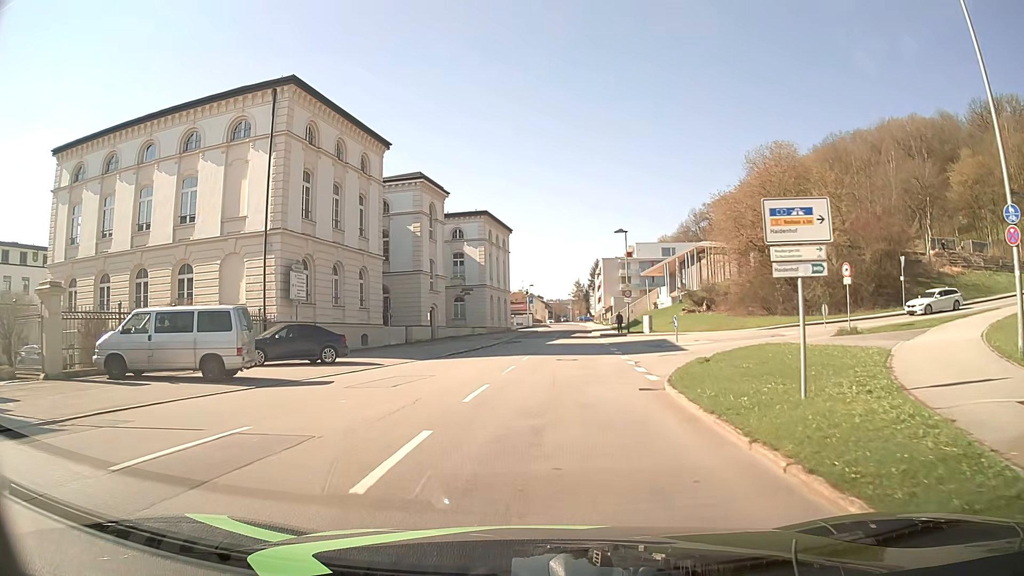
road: tertiary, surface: asphalt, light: Day
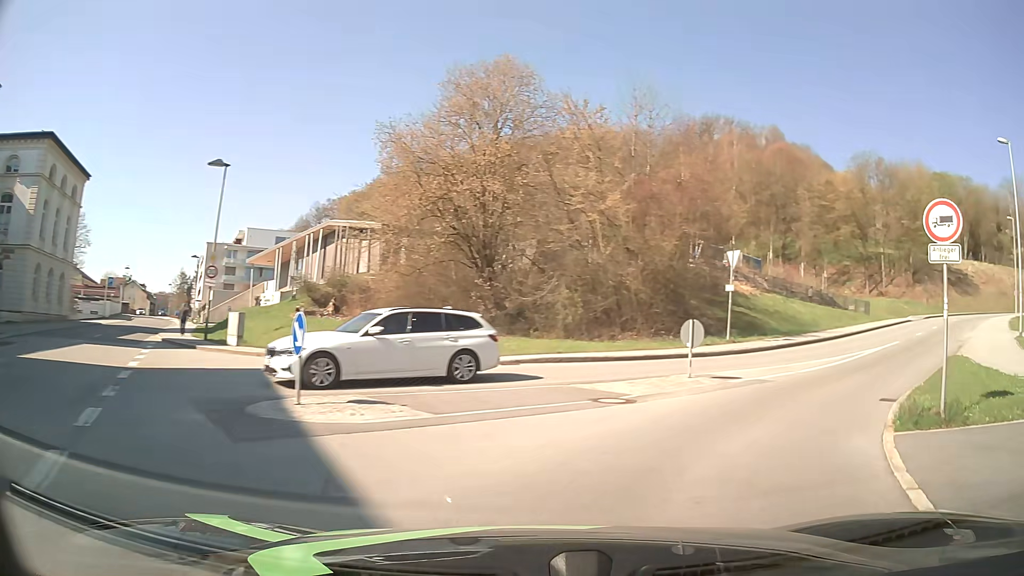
(+3.3, +22.3) m; +33°
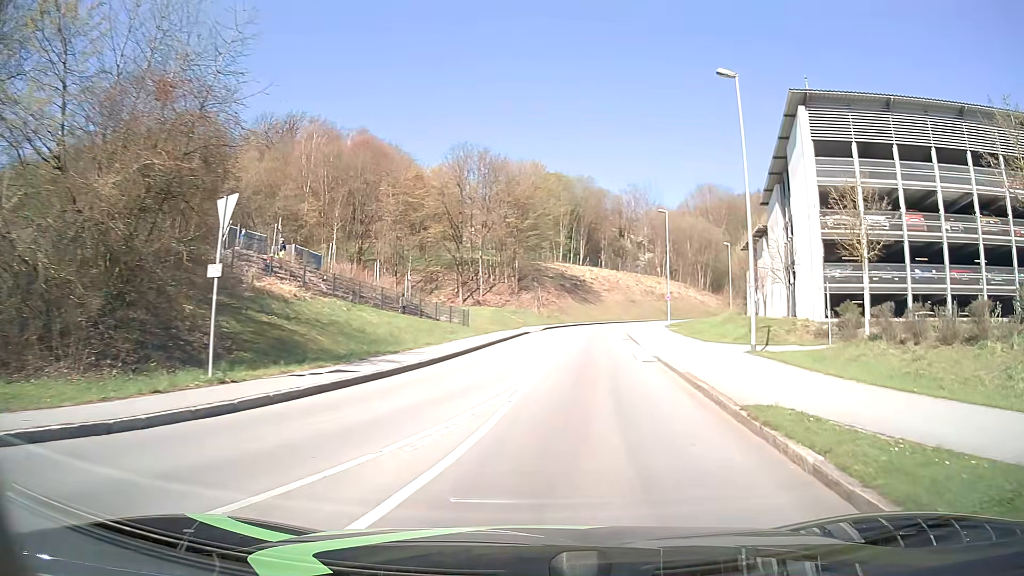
(+4.8, +12.7) m; +37°
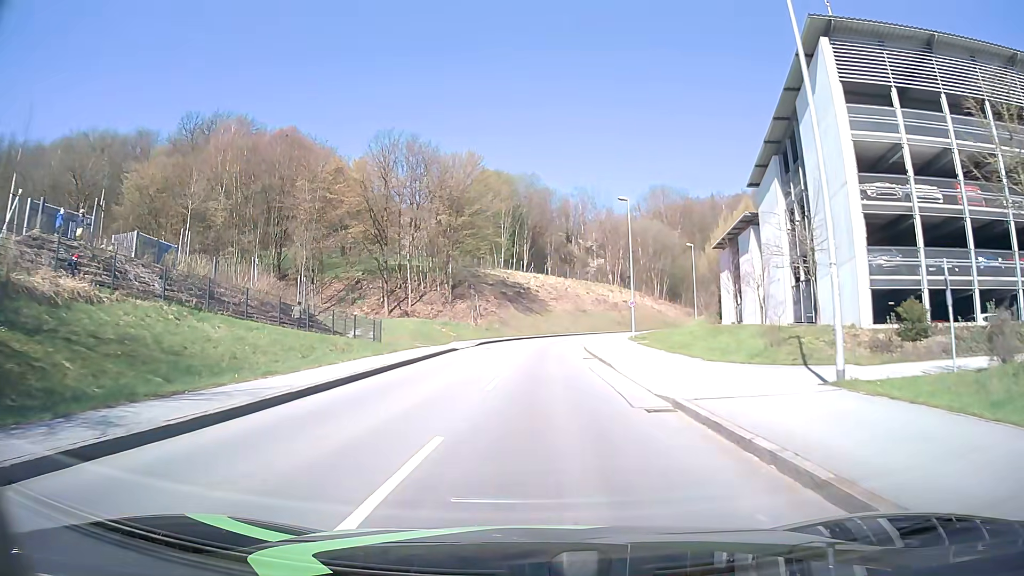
(+0.6, +11.0) m; +4°
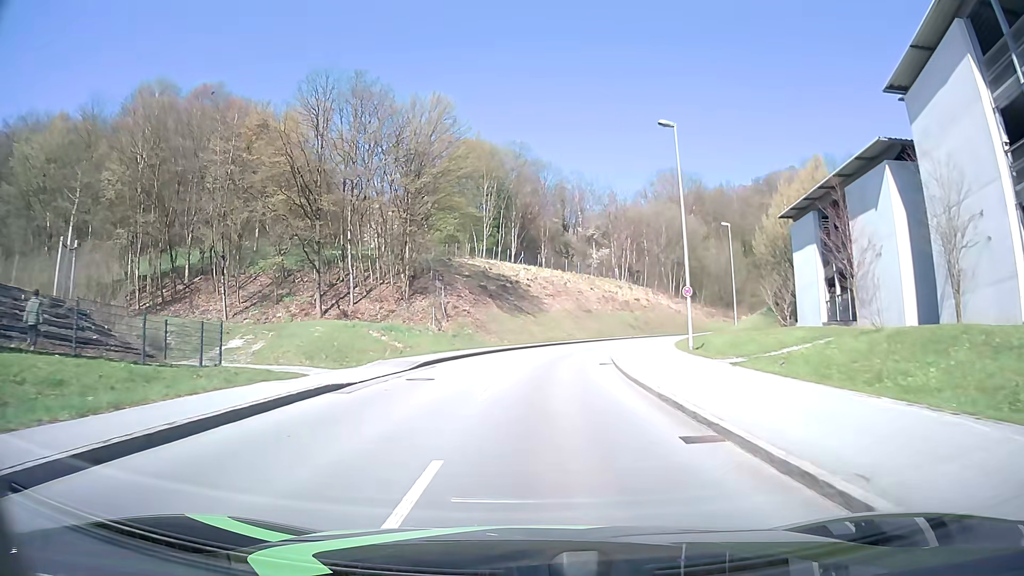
(+0.1, +19.8) m; +1°
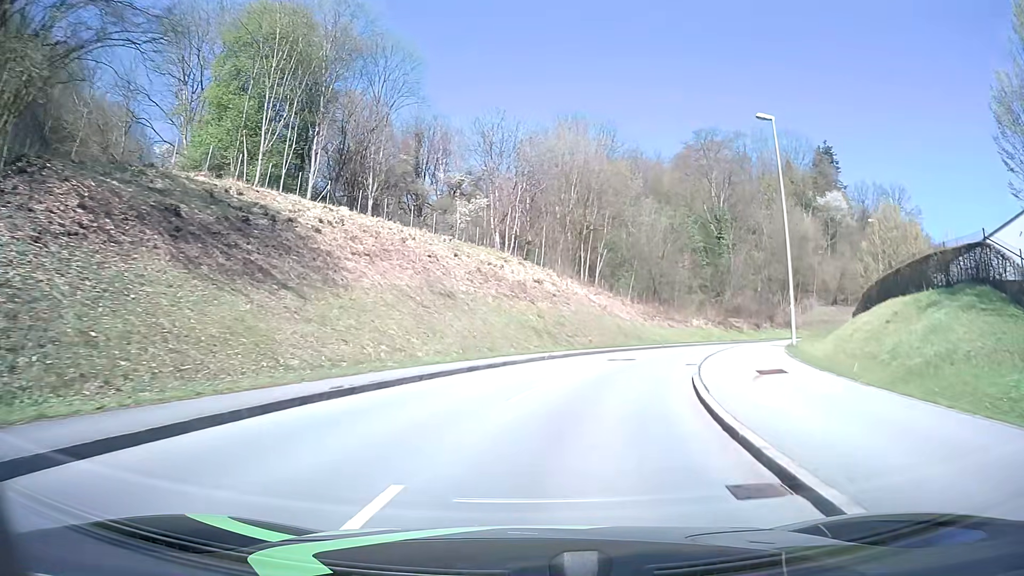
(+2.4, +37.1) m; +12°
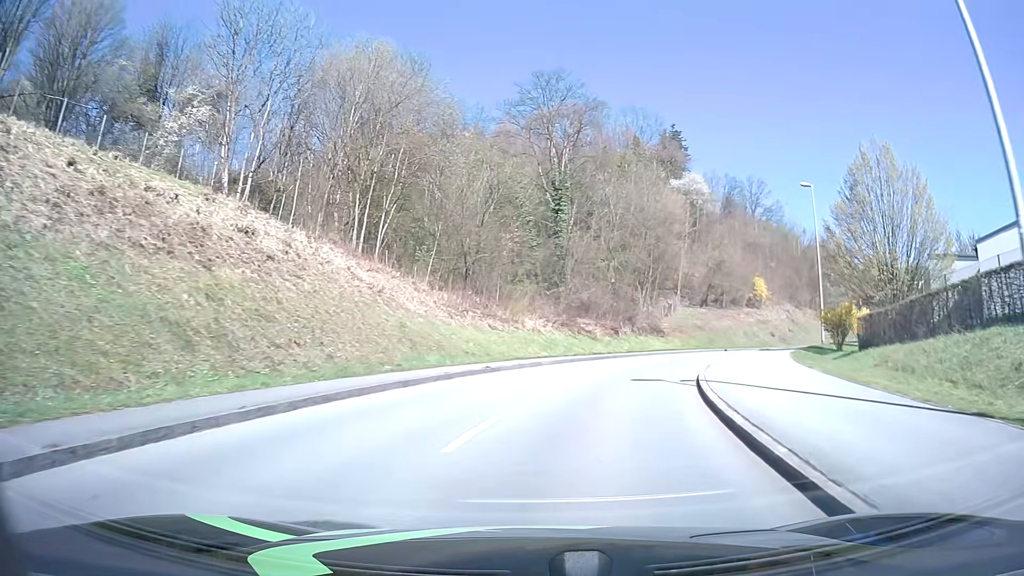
(+3.0, +22.1) m; +16°
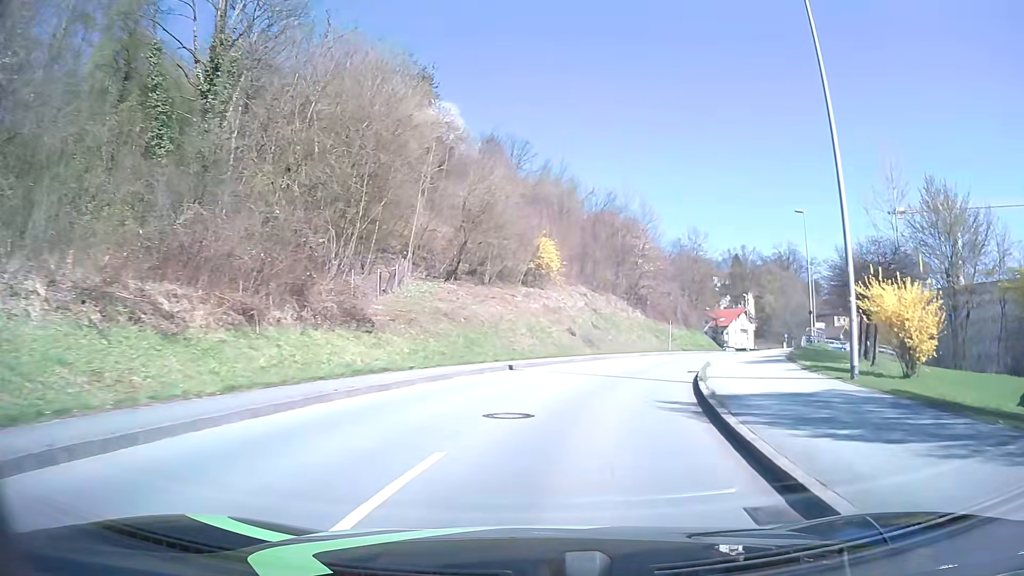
(+6.0, +28.9) m; +23°
(+1, +10) (+3, +20) (+6, +29) (+10, +38) (+15, +47) (+20, +56) (+24, +65) (+28, +74) (+31, +84) (+33, +93) m
